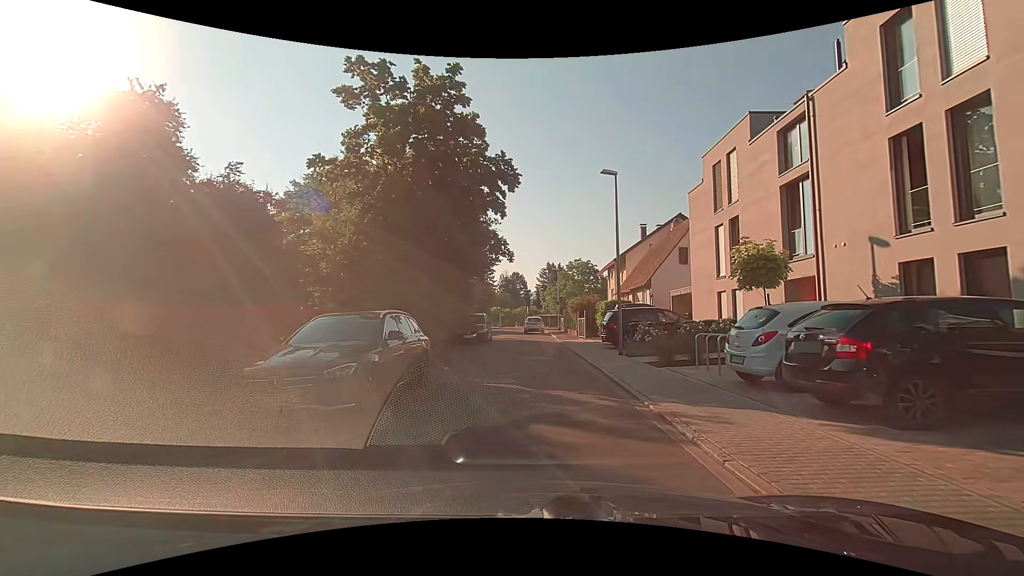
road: residential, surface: asphalt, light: Day
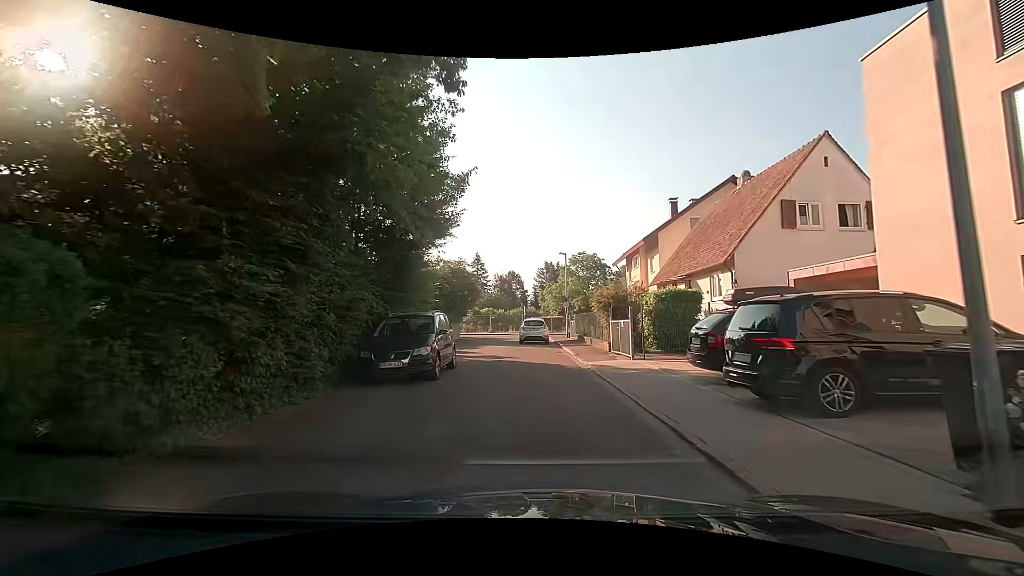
(-0.1, +13.6) m; -1°
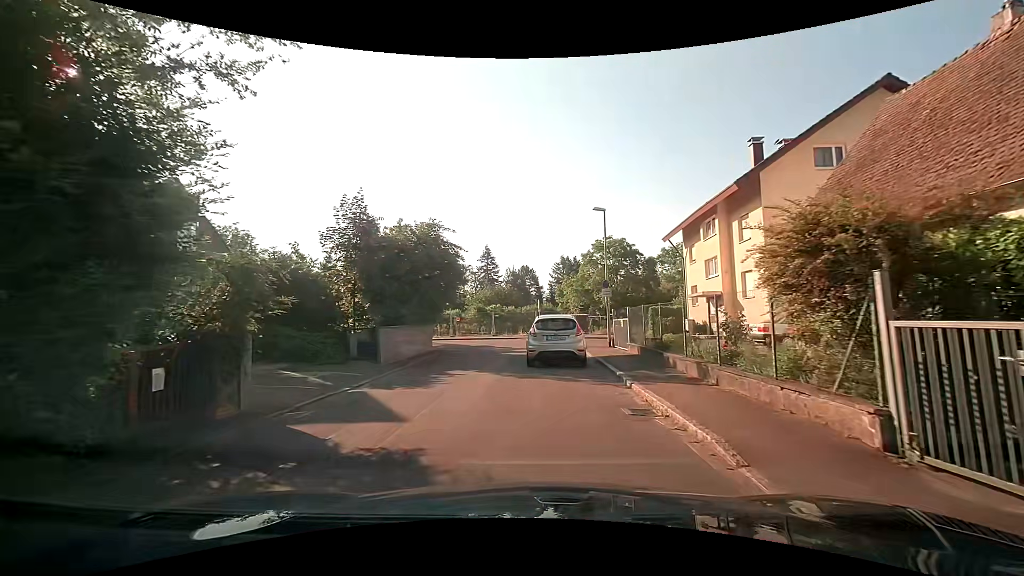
(+0.4, +14.4) m; -1°
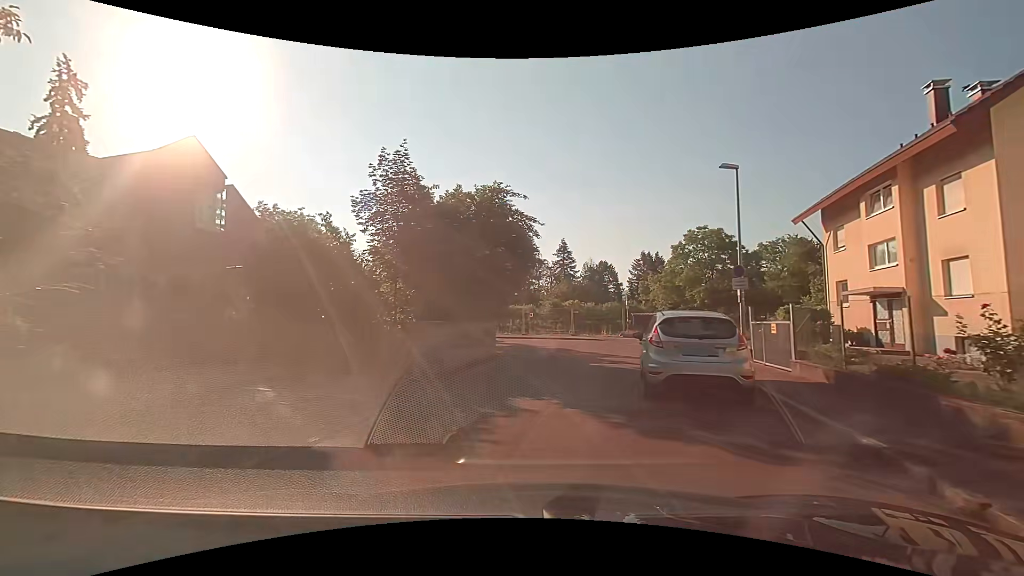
(-0.4, +5.7) m; -9°
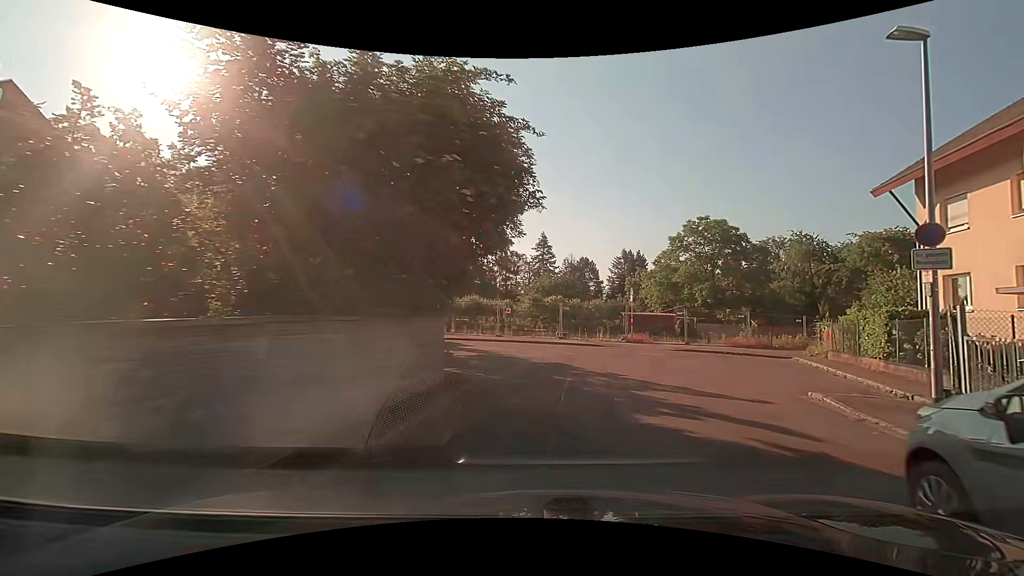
(-0.1, +8.0) m; +3°
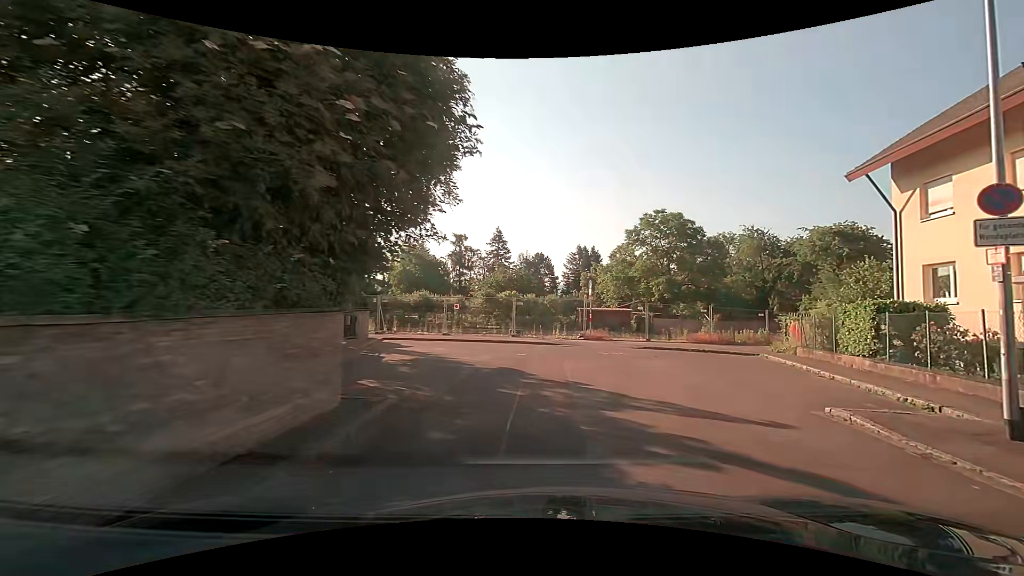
(+0.1, +2.5) m; +5°
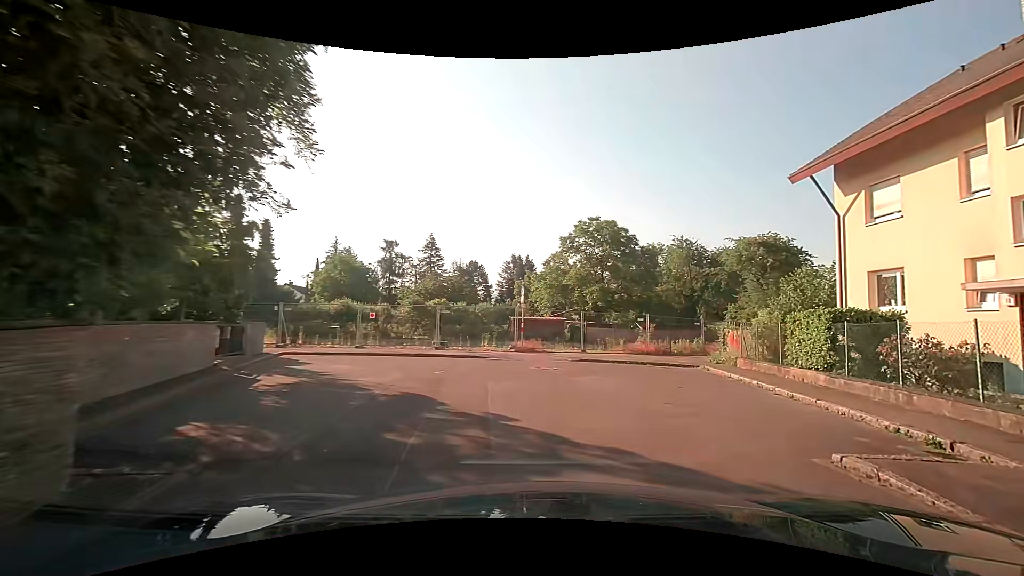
(+0.2, +2.4) m; +8°
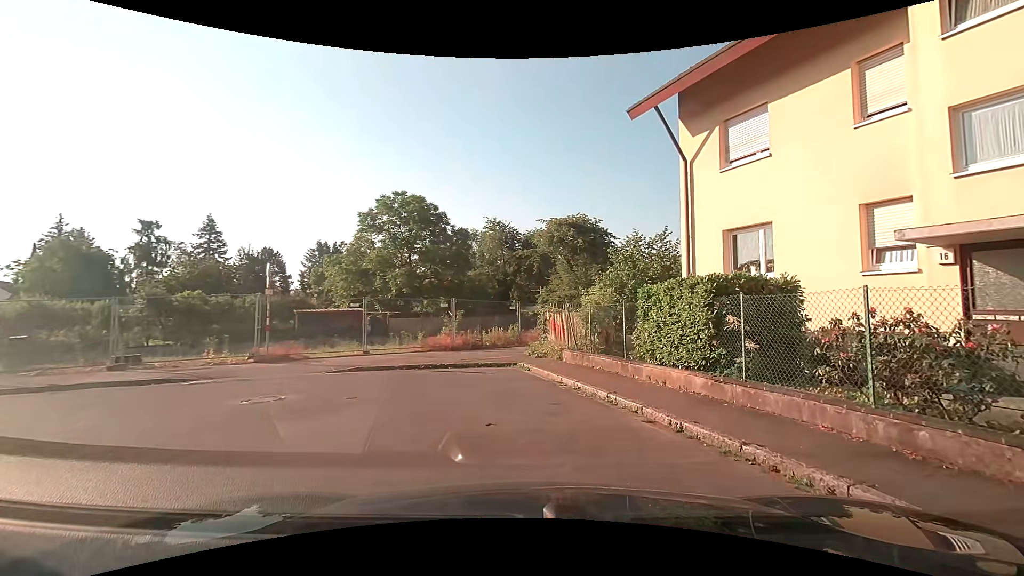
(+1.1, +6.2) m; +21°
